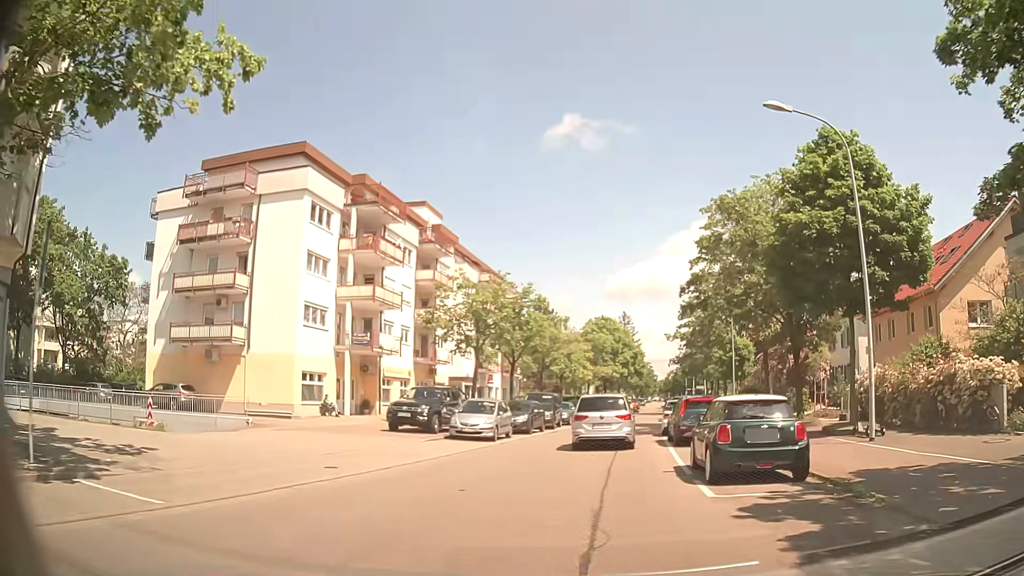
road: residential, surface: asphalt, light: Day
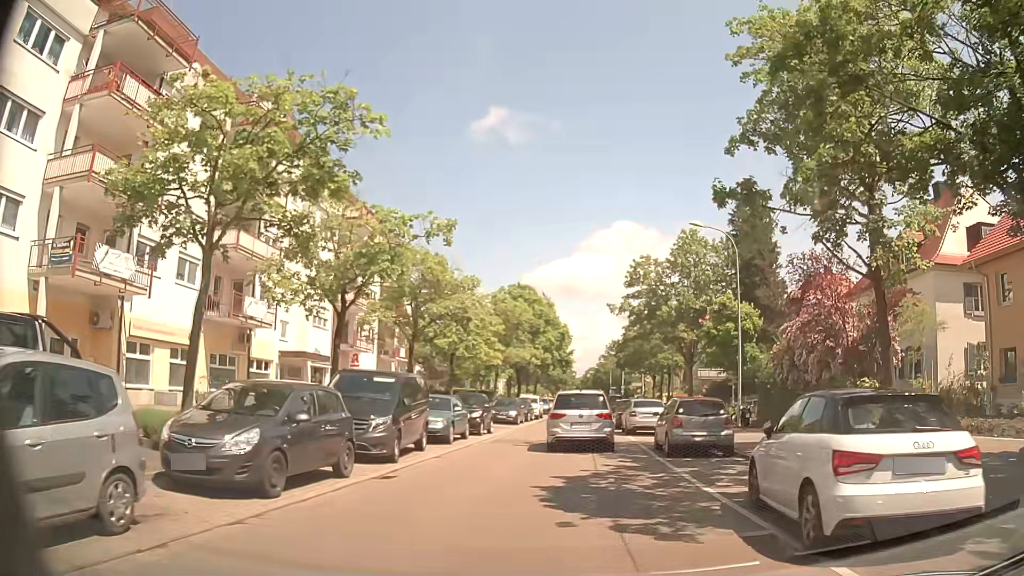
(+1.4, +21.1) m; +8°
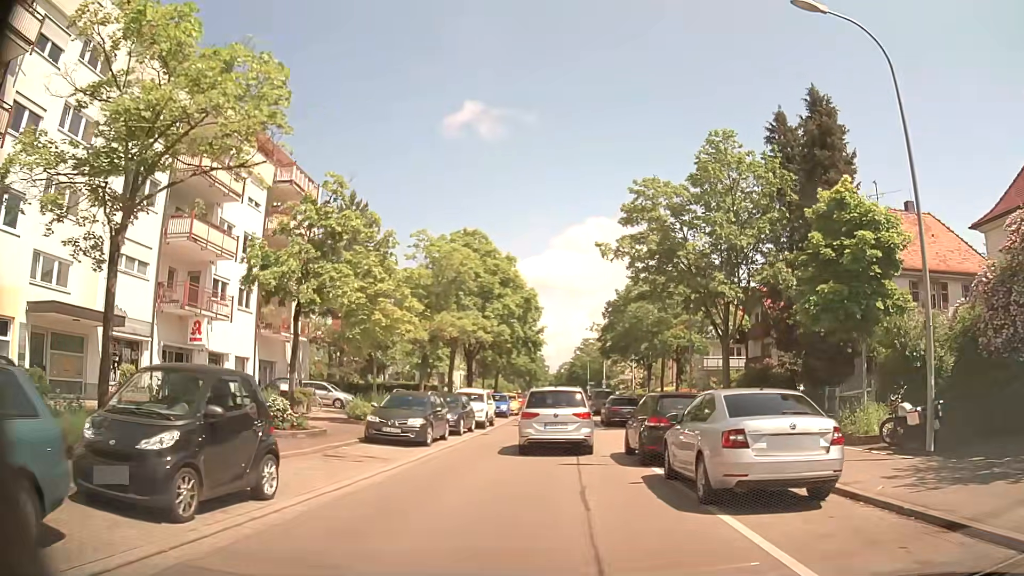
(+0.8, +18.5) m; +1°
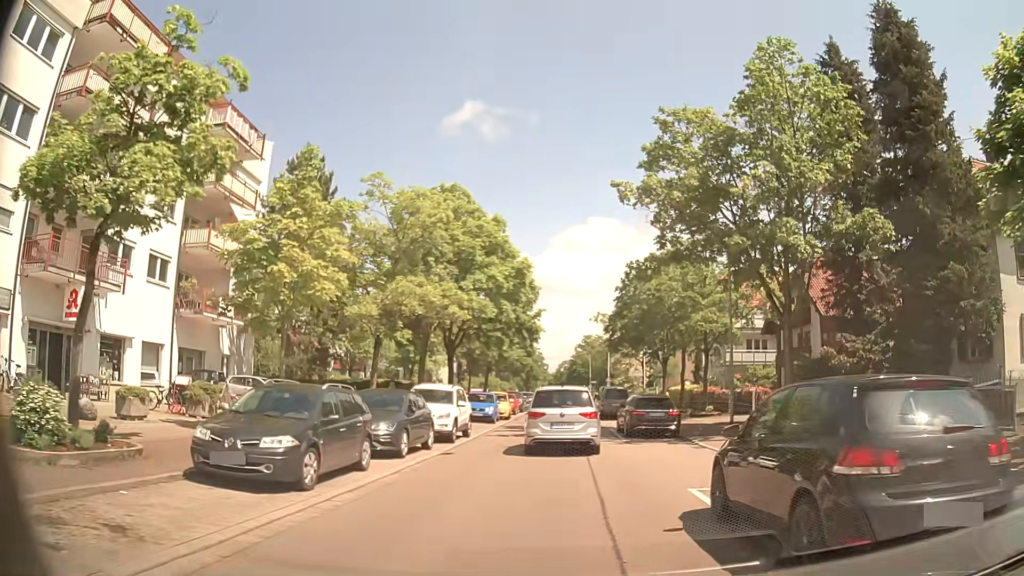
(+0.2, +9.0) m; +2°
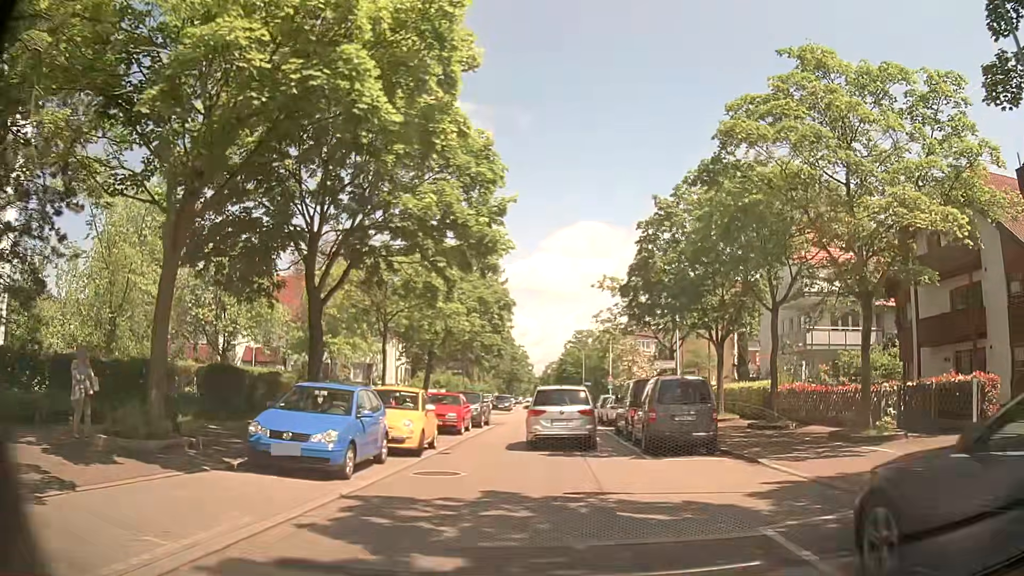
(-0.3, +21.7) m; +1°
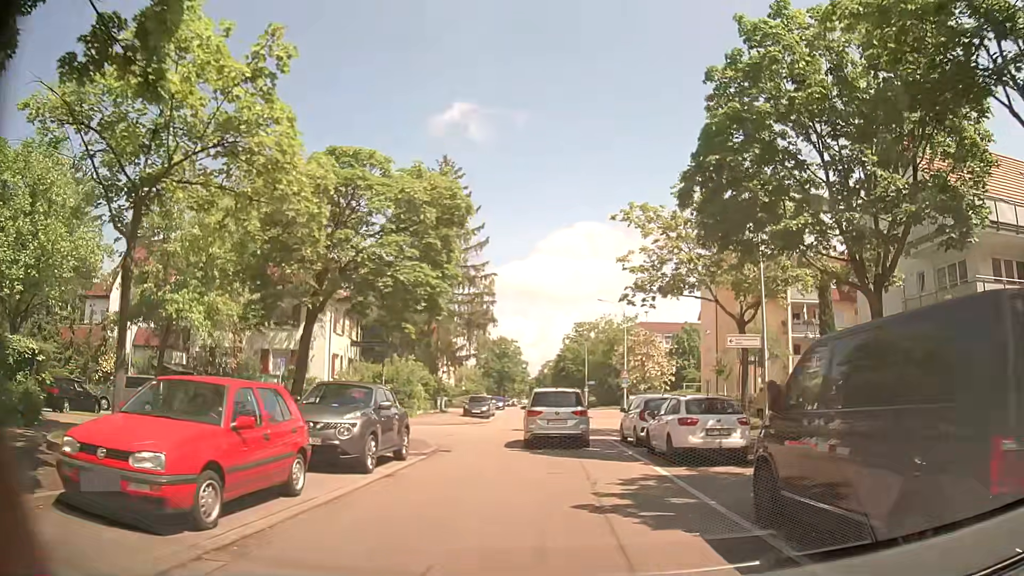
(-0.2, +17.1) m; +1°
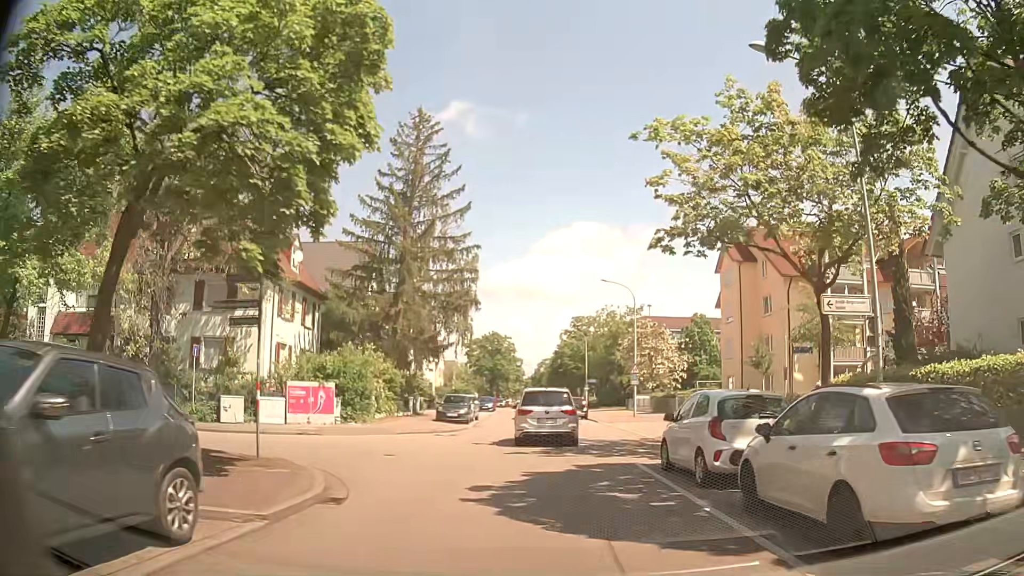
(-0.2, +8.7) m; -1°
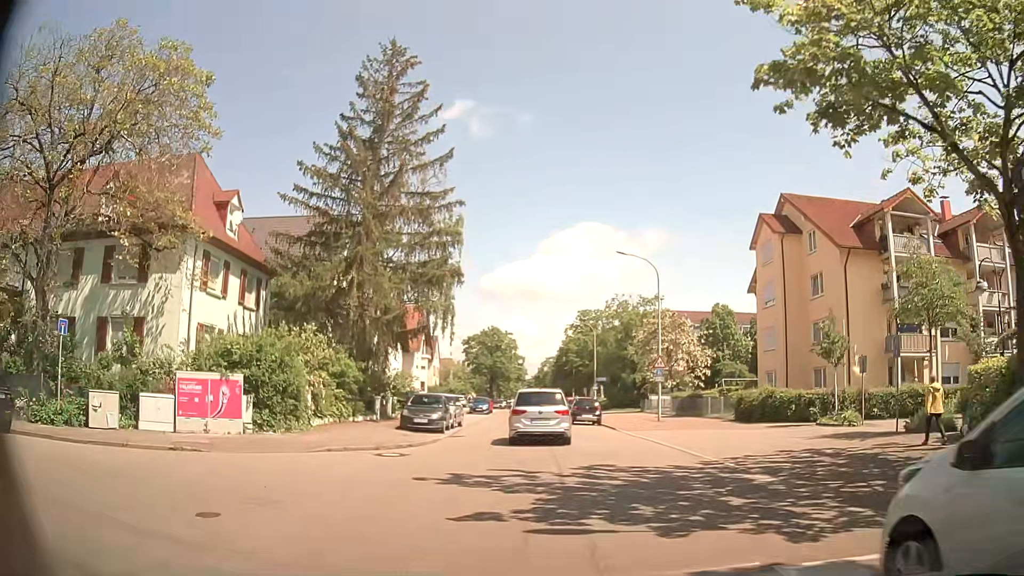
(0.0, +8.8) m; +1°
(0, +10) (-1, +20) (-2, +30) (-3, +40) (-3, +50) (-4, +60) (-5, +70) (-5, +80) (-6, +90) (-7, +100) m
